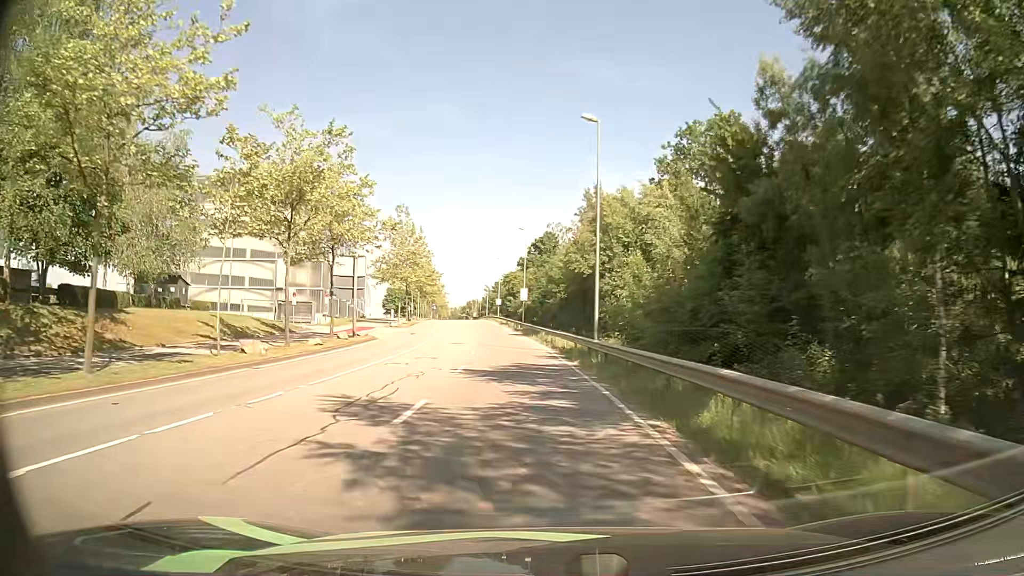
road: secondary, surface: asphalt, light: Day
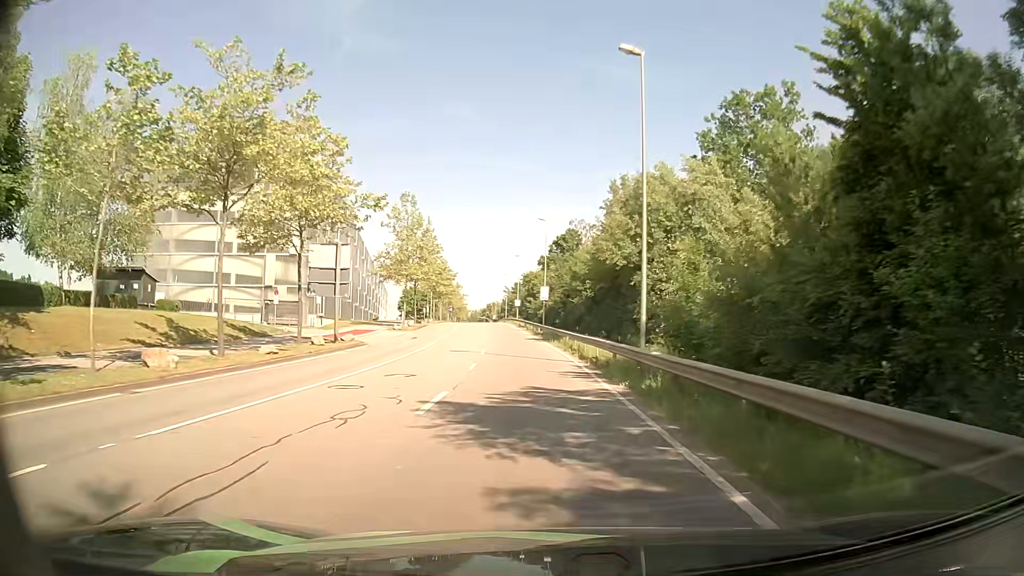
(-0.2, +7.9) m; -2°
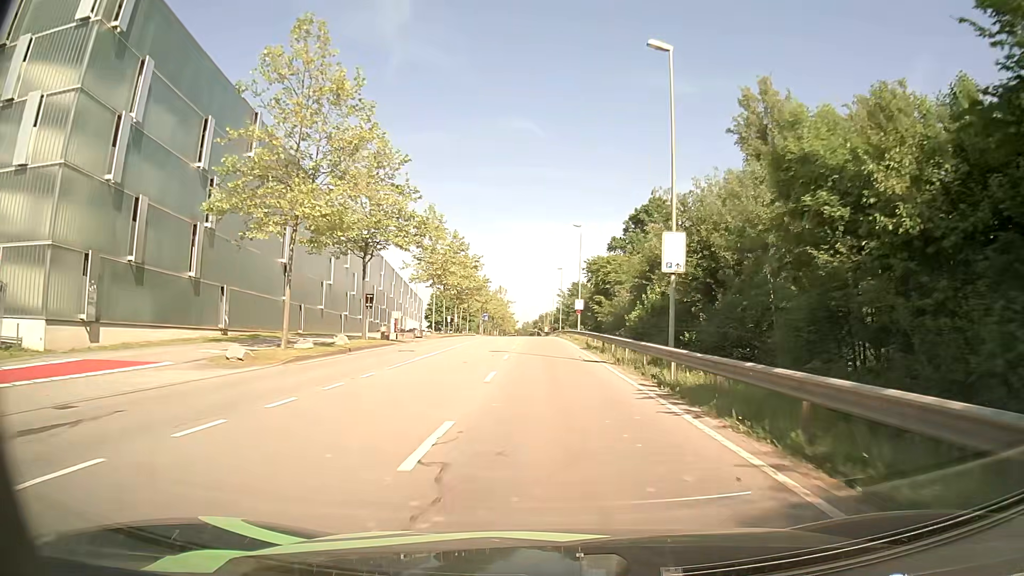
(-2.2, +40.4) m; -5°
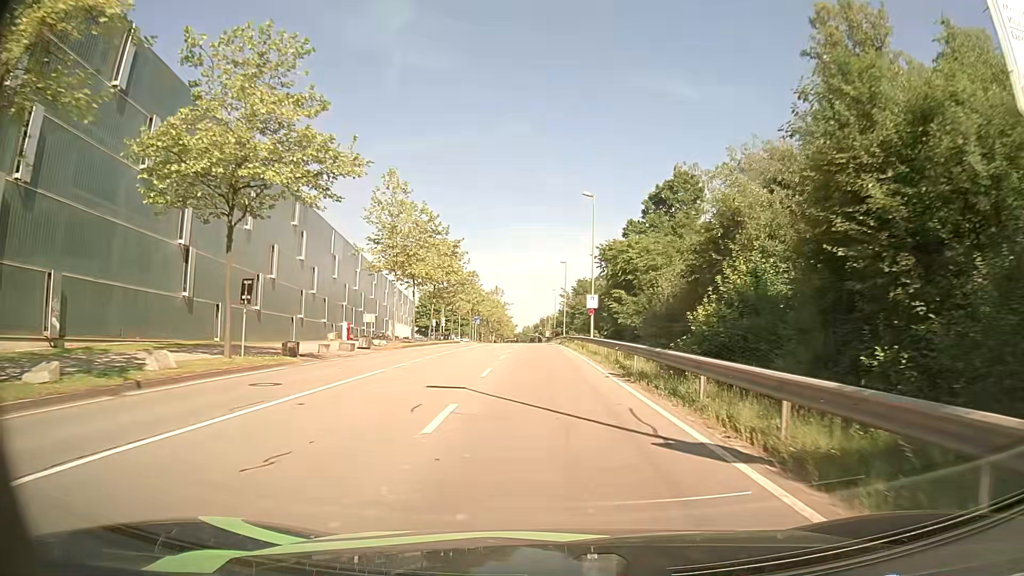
(+0.1, +15.9) m; 0°
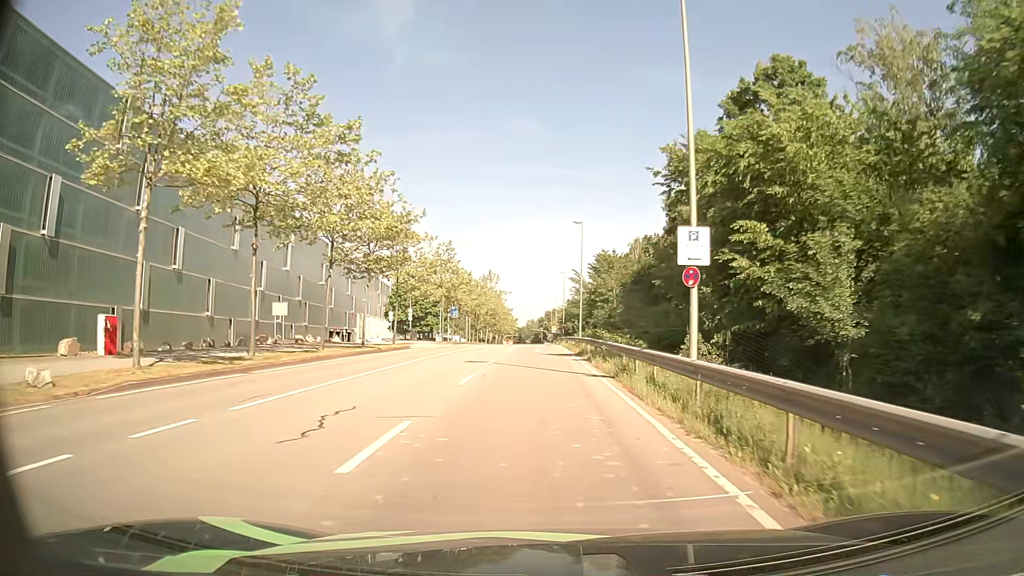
(-0.1, +29.1) m; -1°
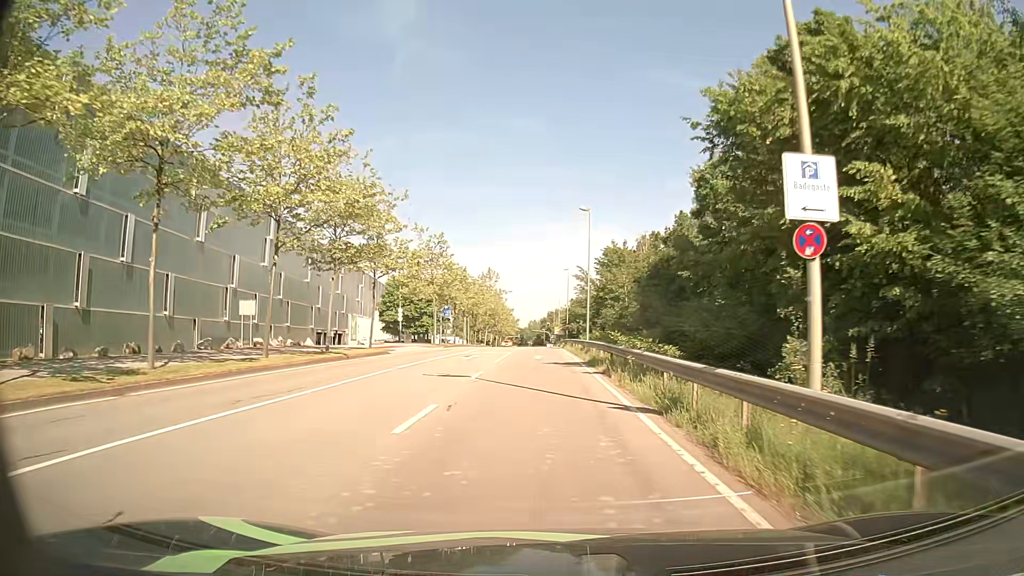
(0.0, +6.5) m; 0°
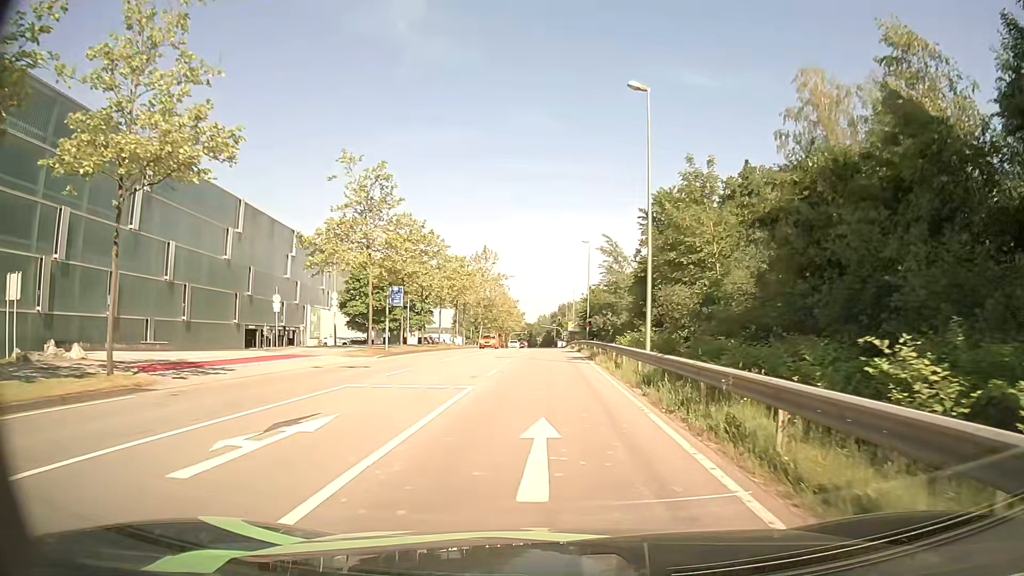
(-0.3, +24.8) m; -1°
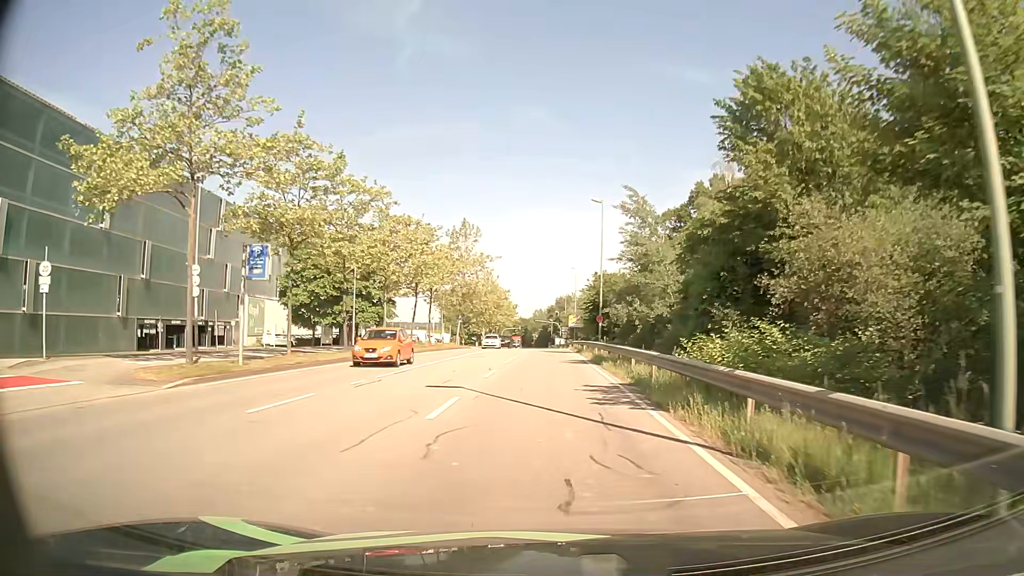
(0.0, +18.8) m; +1°
(0, +10) (0, +20) (0, +30) (0, +40) (0, +50) (0, +60) (0, +70) (-1, +80) (-1, +90) (-1, +100) m
